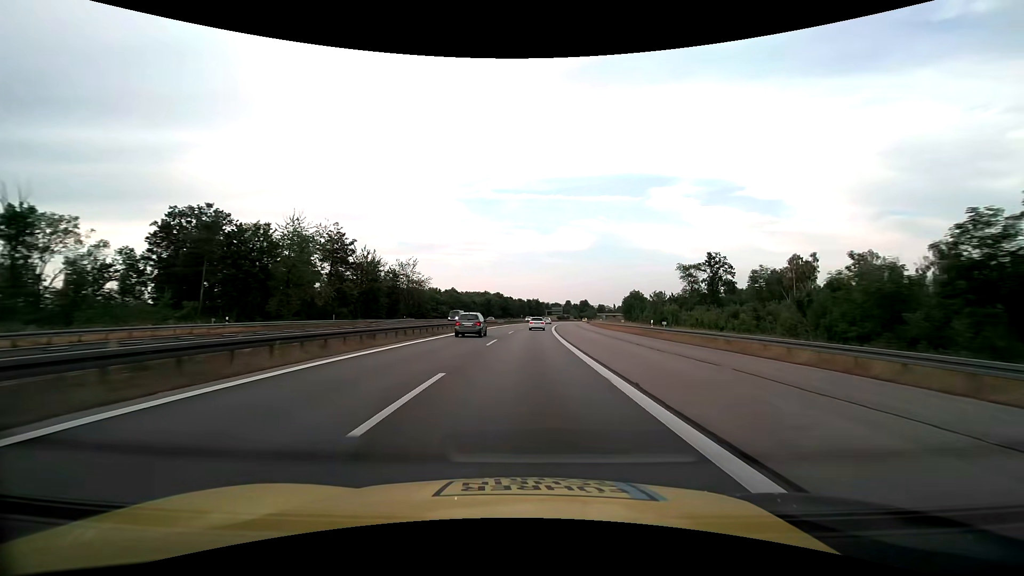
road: motorway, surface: asphalt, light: Day
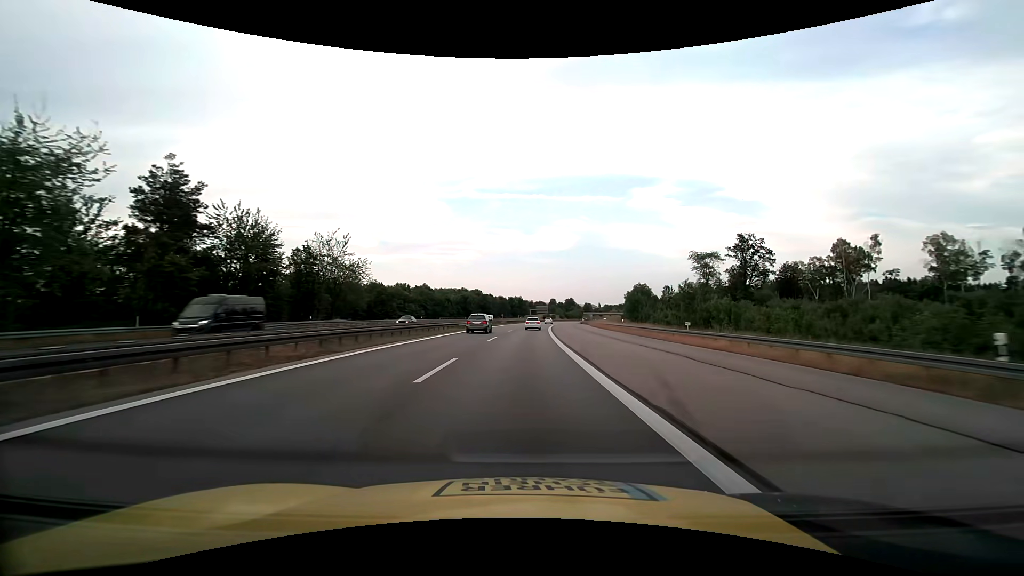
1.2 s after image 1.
(+0.7, +31.6) m; +2°
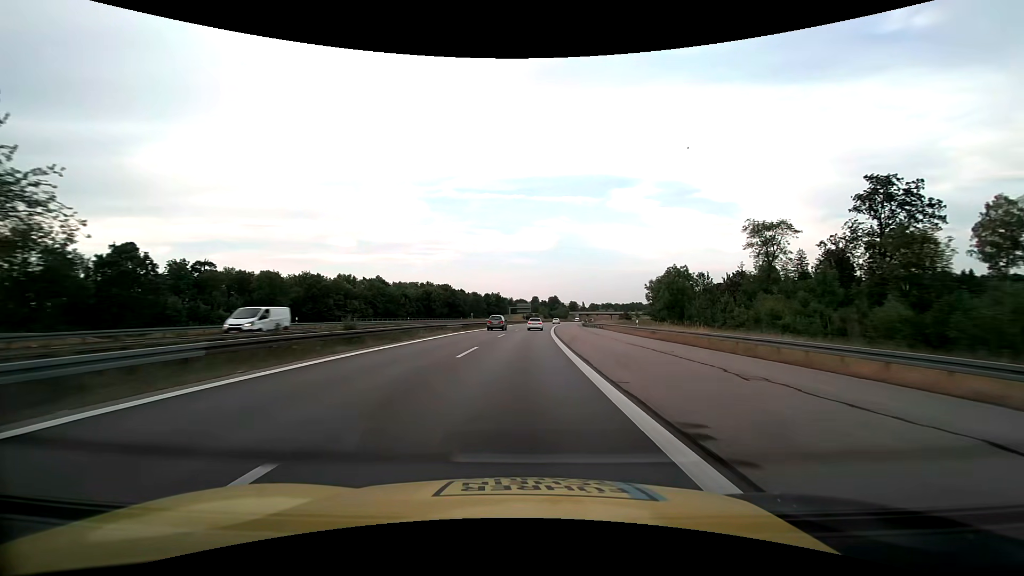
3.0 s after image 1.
(+1.0, +47.5) m; +2°
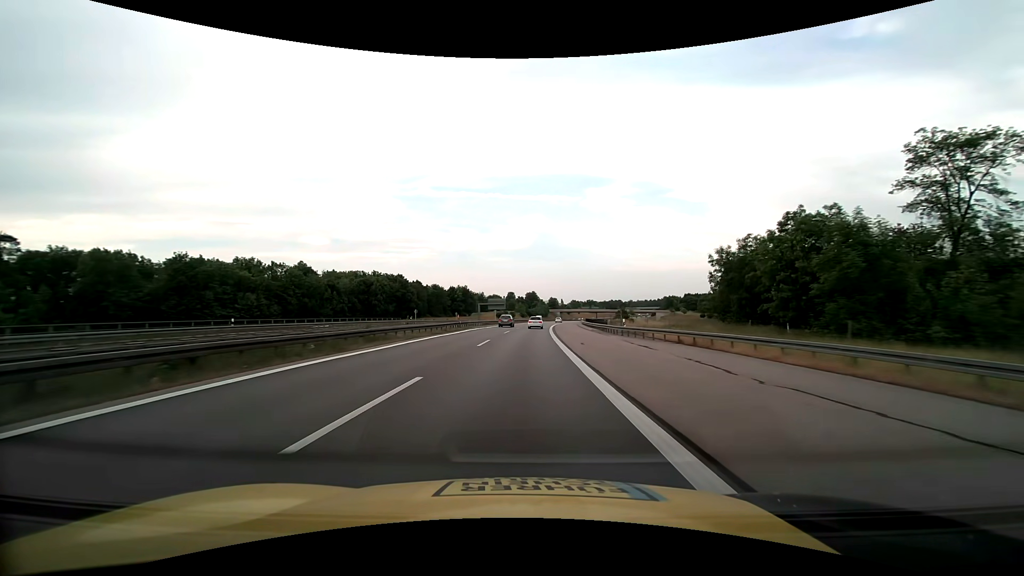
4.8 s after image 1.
(+1.2, +47.5) m; +3°
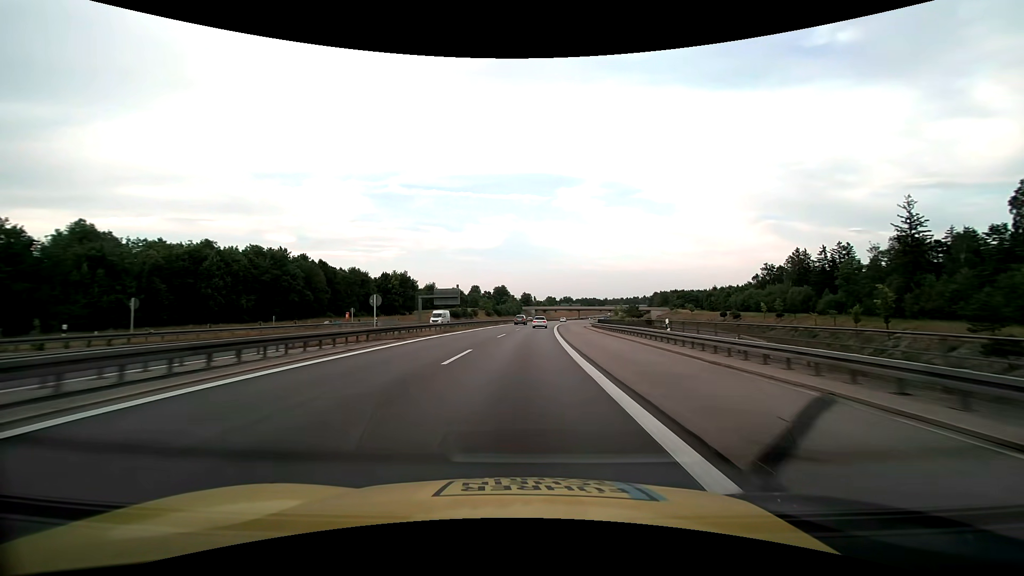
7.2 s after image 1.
(+1.8, +63.4) m; +3°
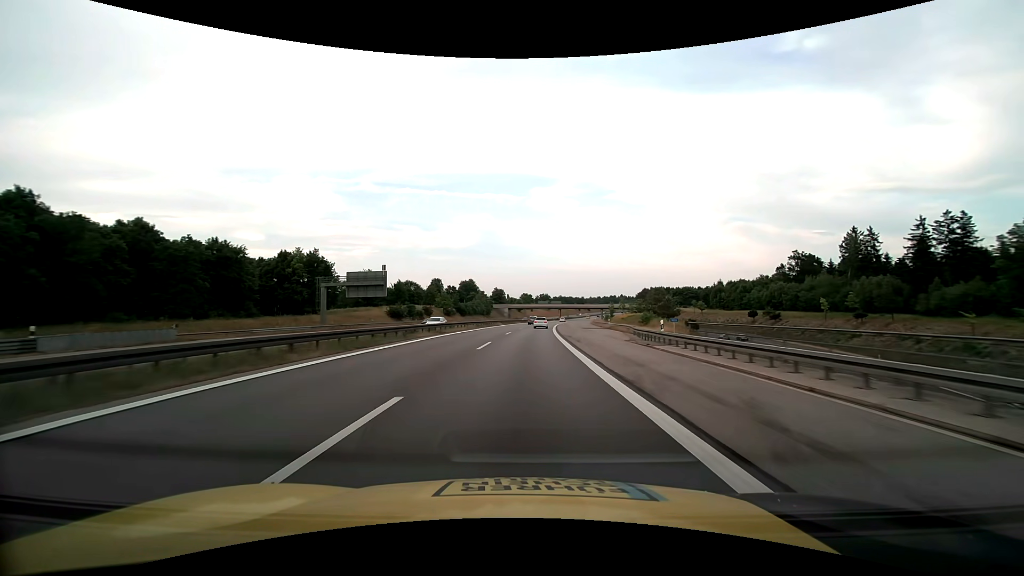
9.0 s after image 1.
(+1.2, +47.5) m; +3°
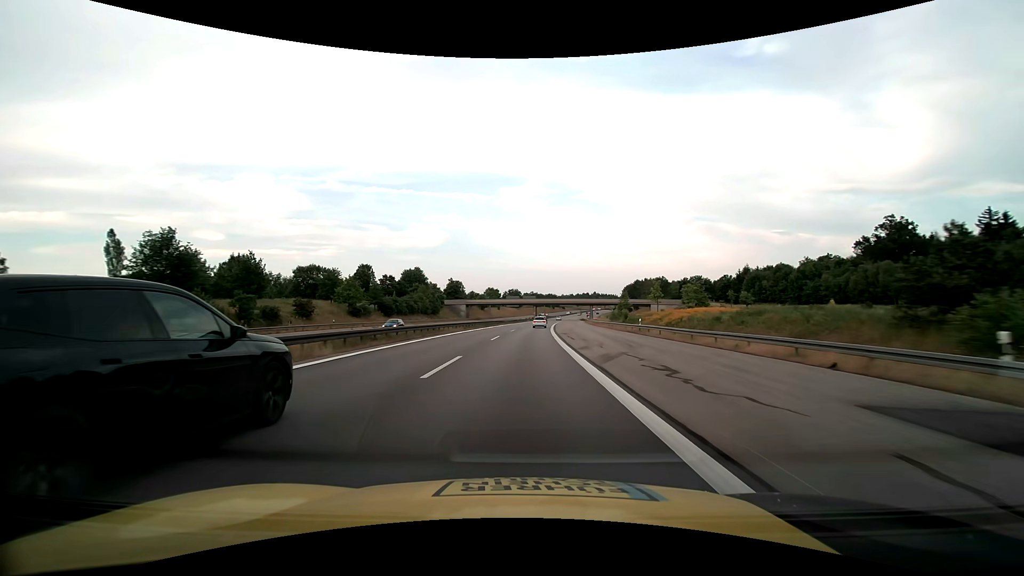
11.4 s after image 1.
(+2.1, +63.4) m; +4°
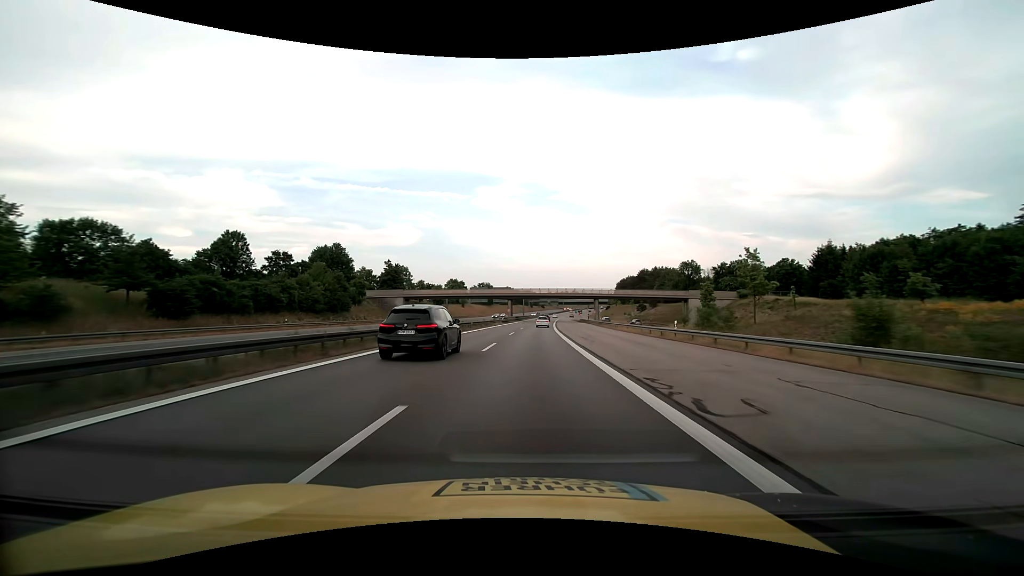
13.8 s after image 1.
(+1.5, +63.4) m; +3°
(0, +10) (0, +20) (0, +30) (+1, +40) (+1, +50) (+2, +60) (+2, +70) (+3, +80) (+3, +90) (+4, +100) m
